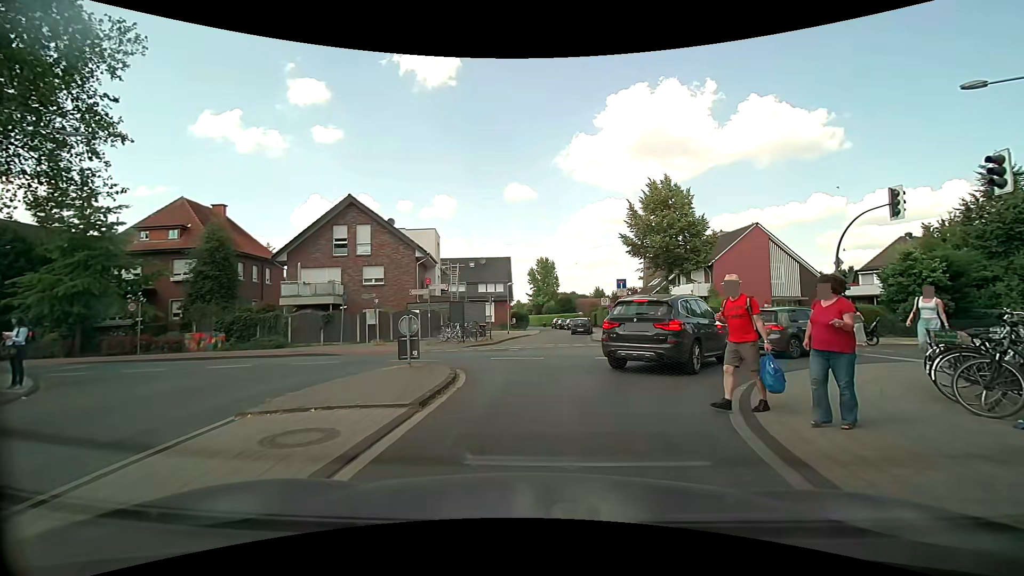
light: Day
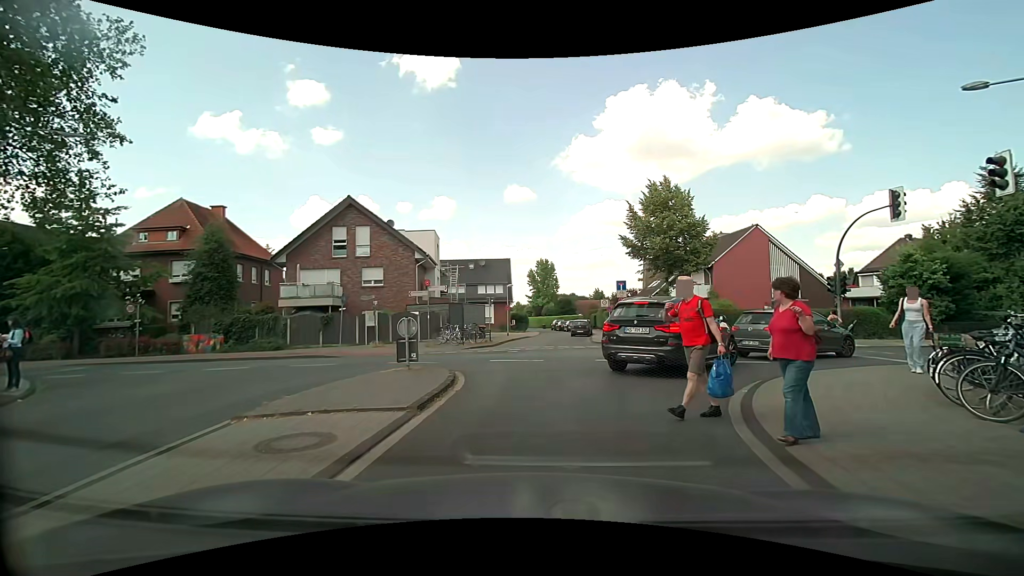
(0.0, +0.1) m; 0°
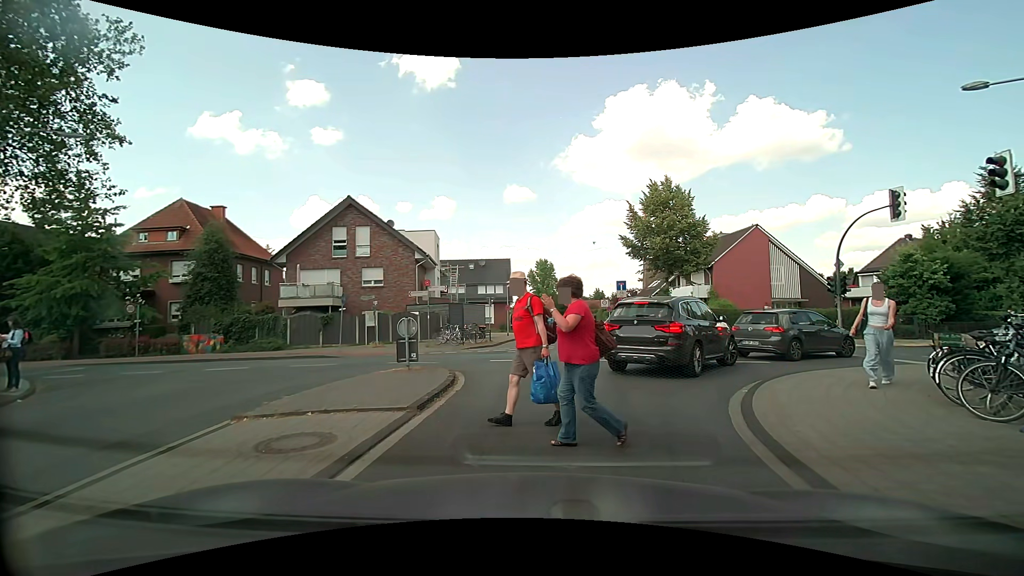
(0.0, +0.1) m; 0°
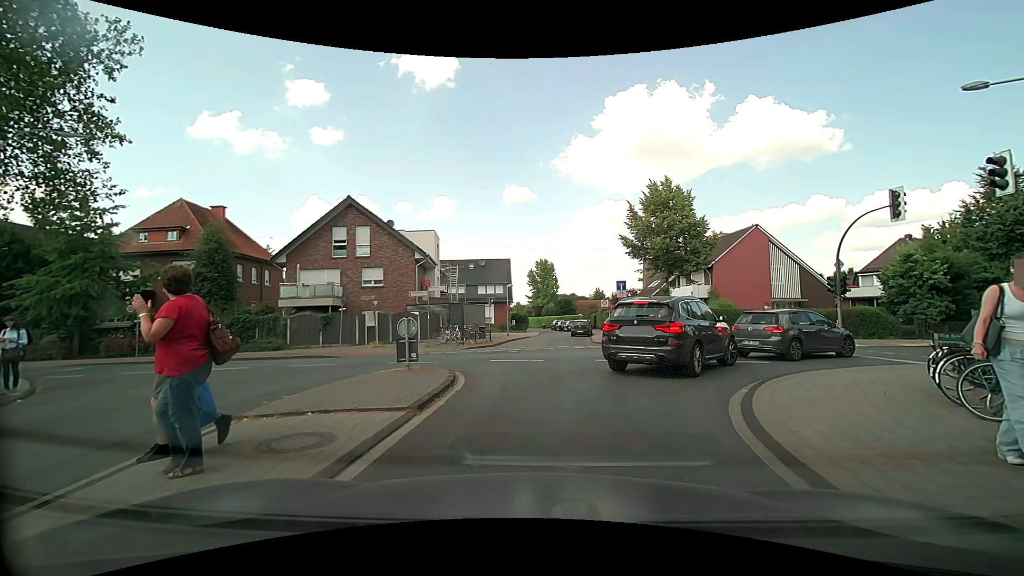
(0.0, 0.0) m; 0°
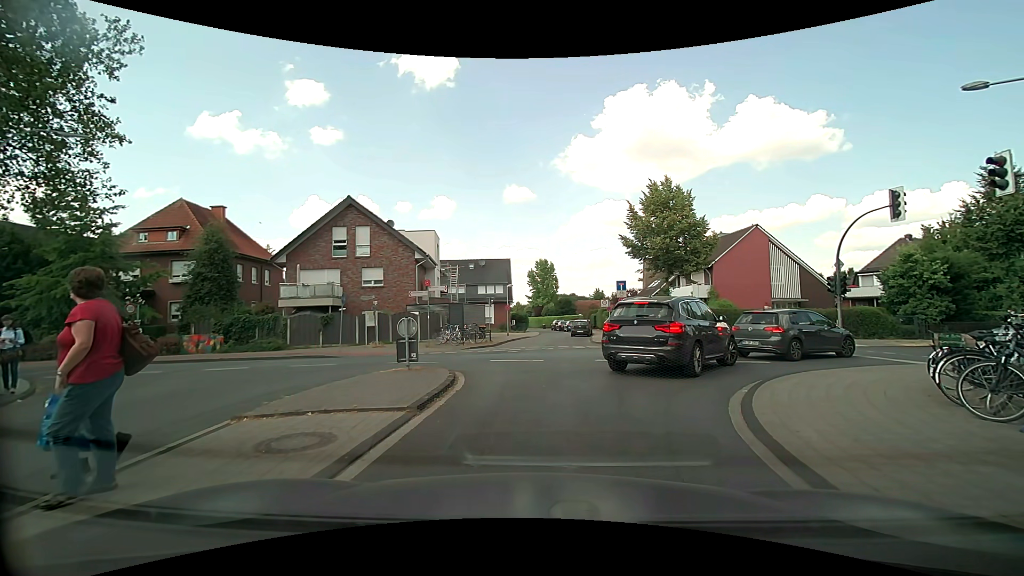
(0.0, 0.0) m; 0°
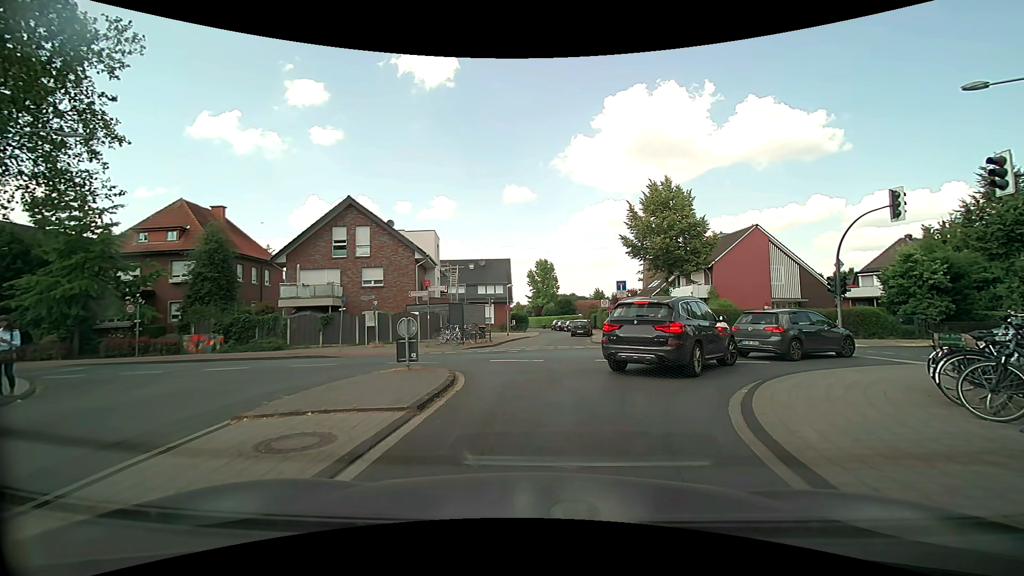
(0.0, 0.0) m; 0°
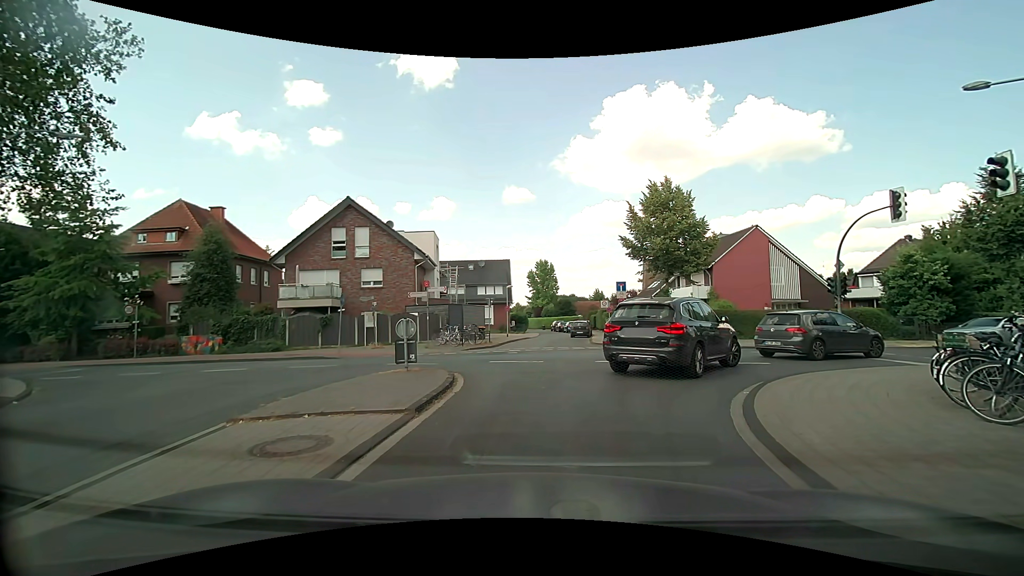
(0.0, 0.0) m; 0°
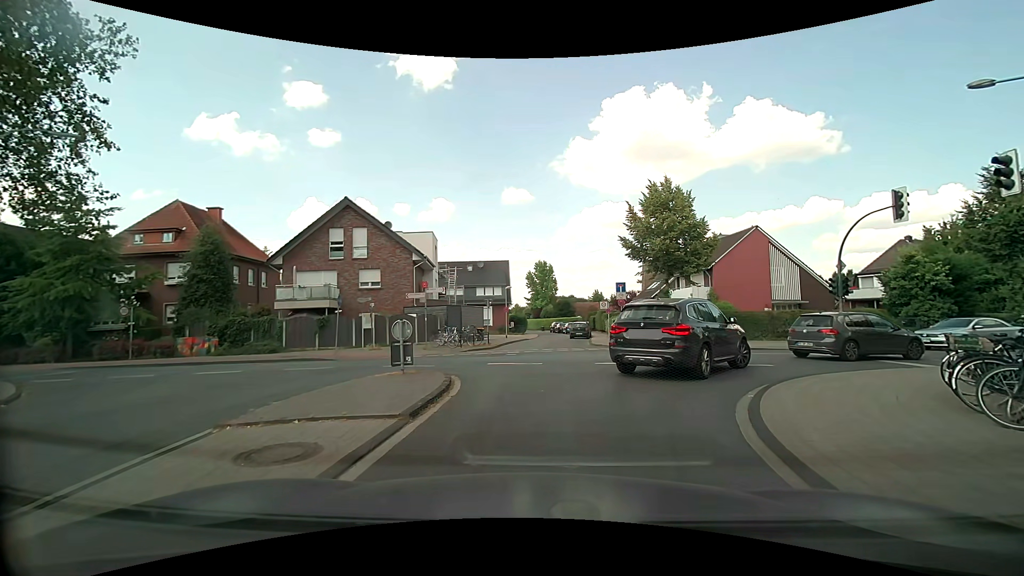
(0.0, +0.3) m; 0°
